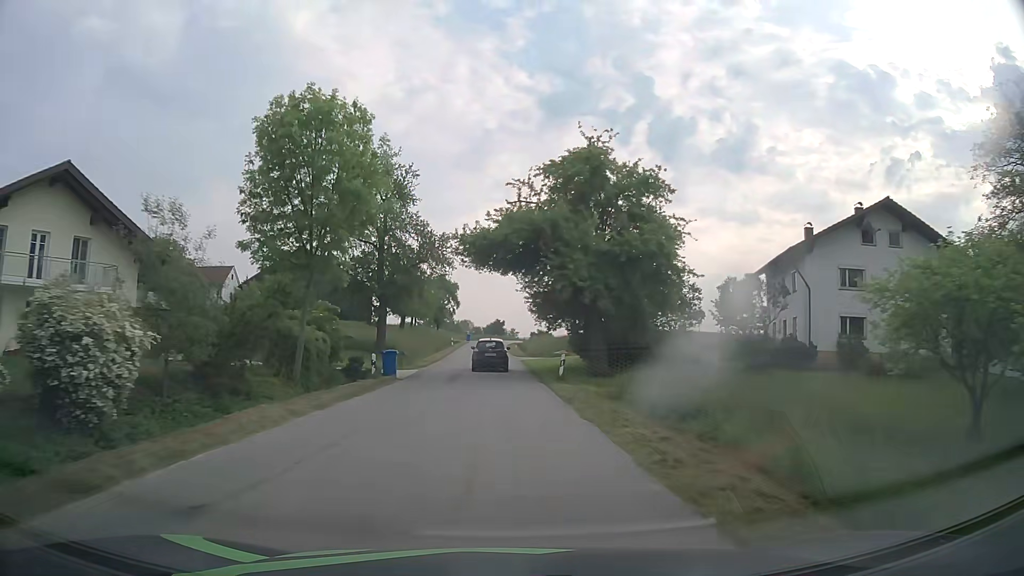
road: tertiary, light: Day
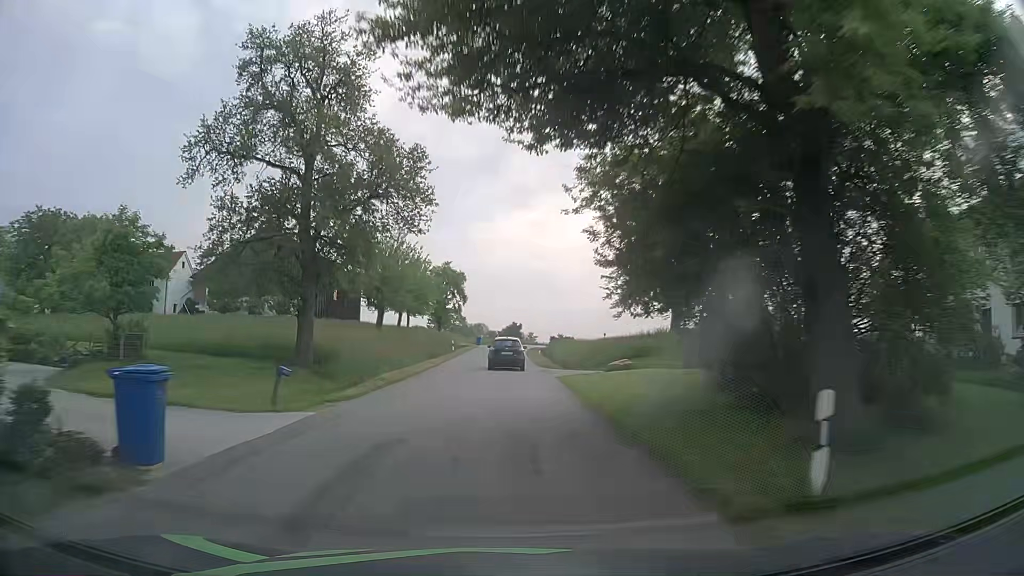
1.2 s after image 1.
(-0.2, +19.8) m; -2°
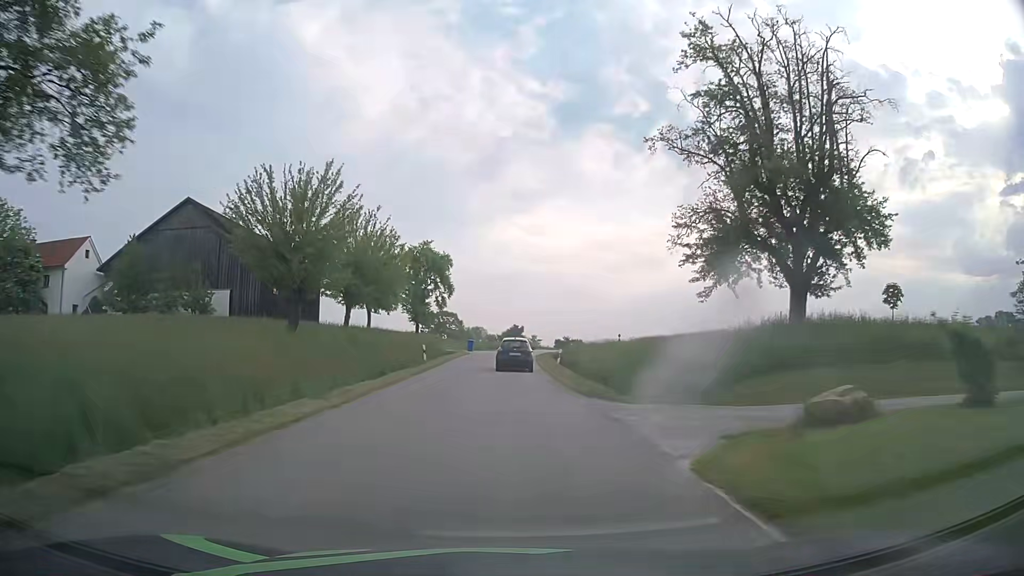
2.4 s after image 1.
(+0.1, +19.5) m; 0°
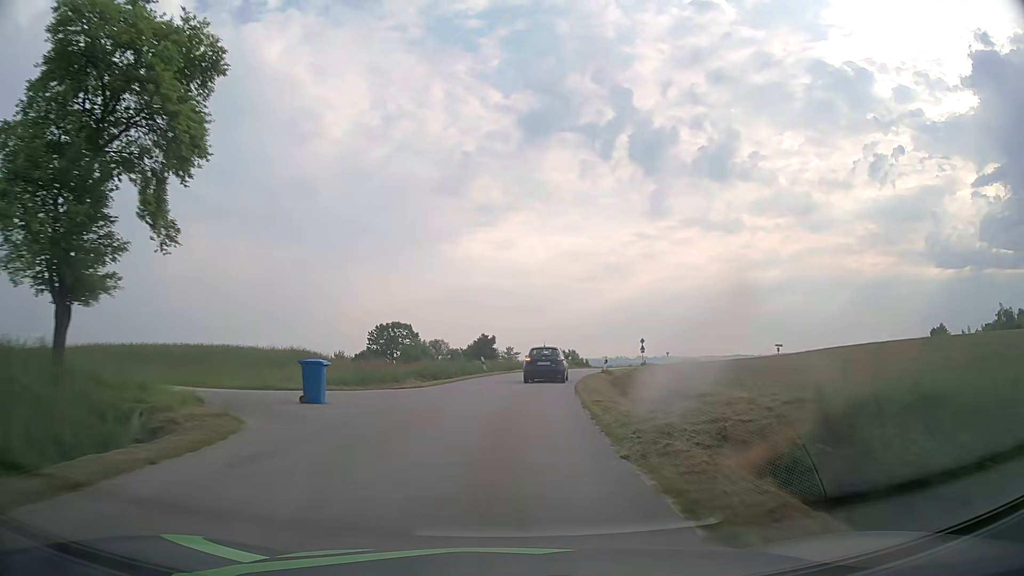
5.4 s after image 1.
(+0.8, +46.1) m; +3°
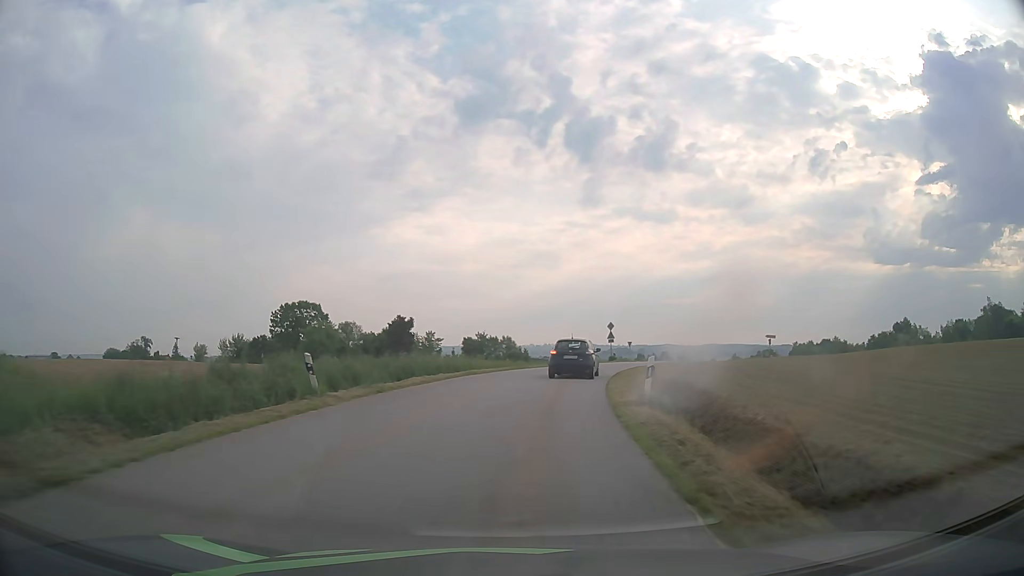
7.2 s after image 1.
(+1.1, +25.2) m; +6°
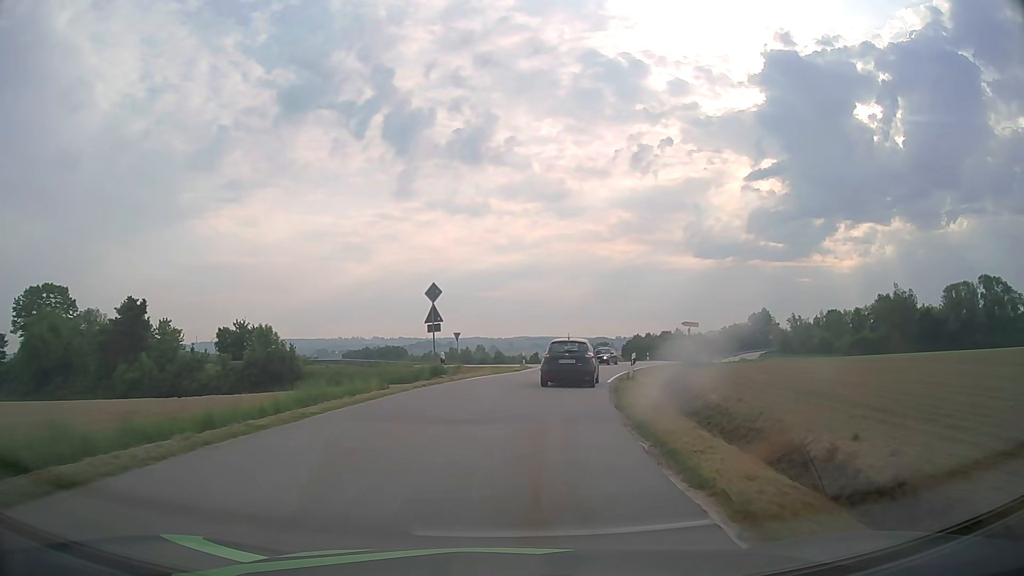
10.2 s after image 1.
(+4.7, +36.7) m; +16°
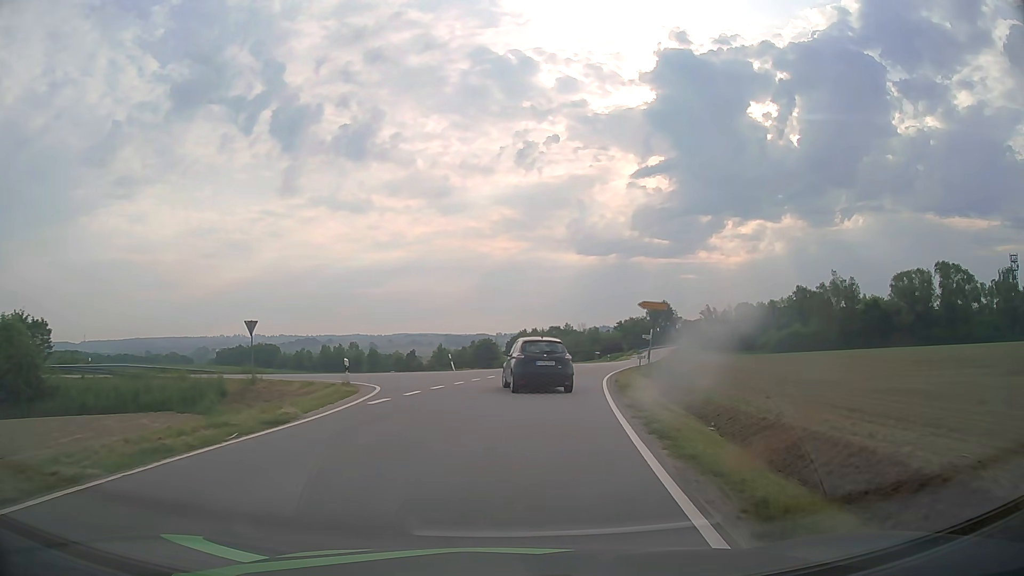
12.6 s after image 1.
(+2.3, +24.5) m; +10°
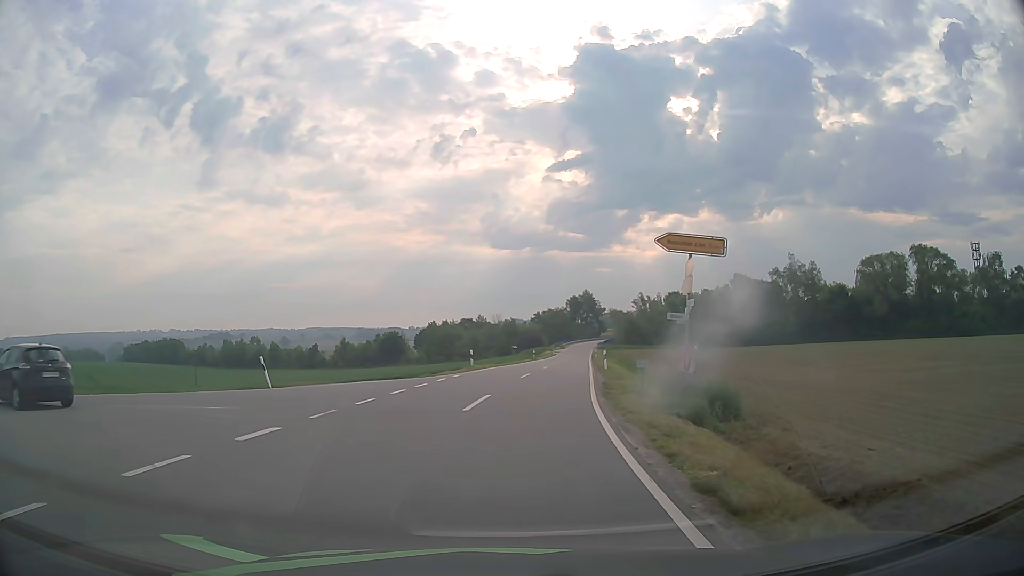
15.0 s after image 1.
(+1.6, +20.3) m; +8°
(-1, +10) (-9, +16) (-19, +17) (-29, +17) (-39, +17) (-49, +18) (-59, +18) (-69, +18) (-79, +18) (-89, +19) m
